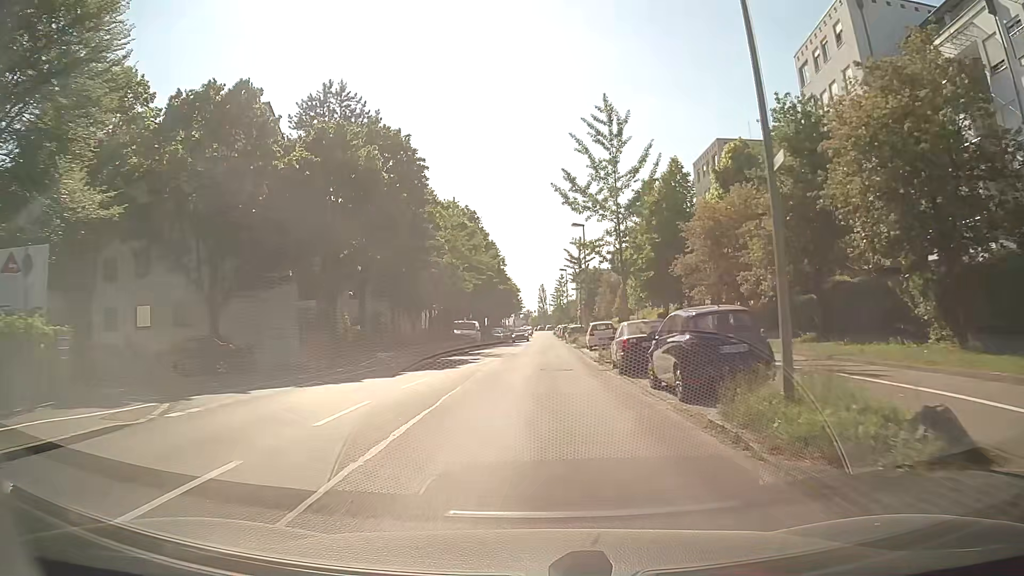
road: tertiary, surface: asphalt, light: Day
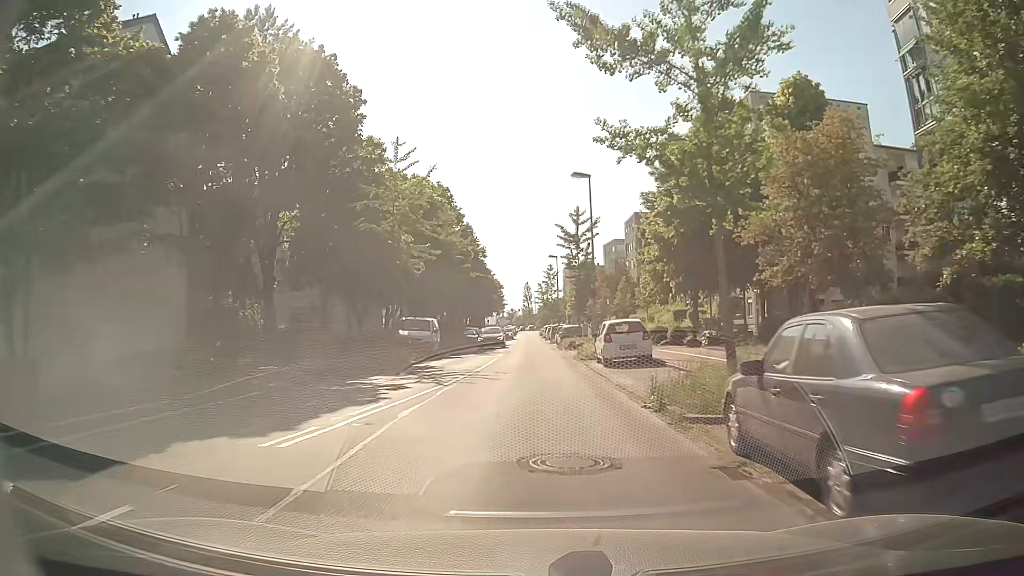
(+0.1, +14.0) m; +2°
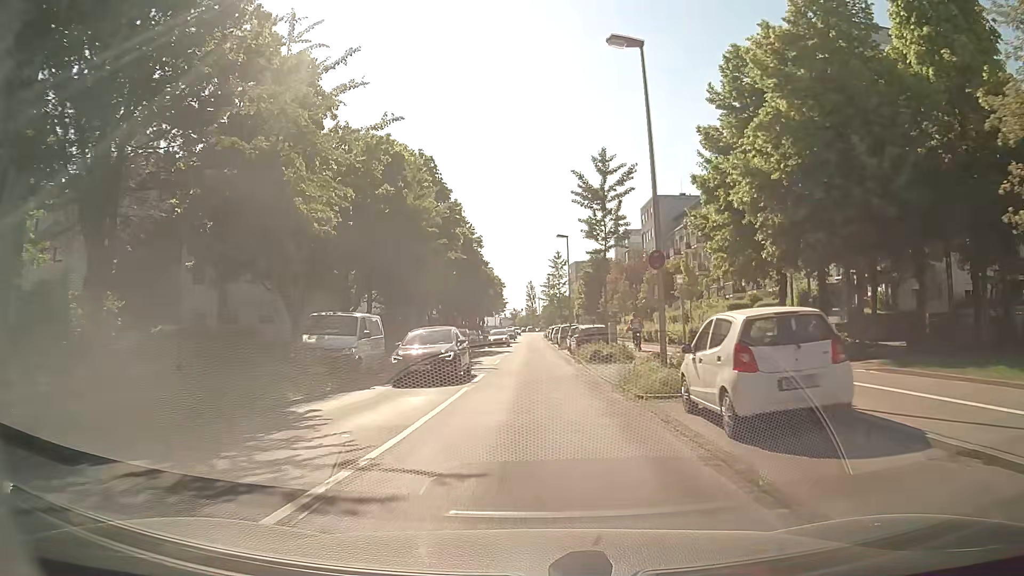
(-0.1, +13.9) m; -2°
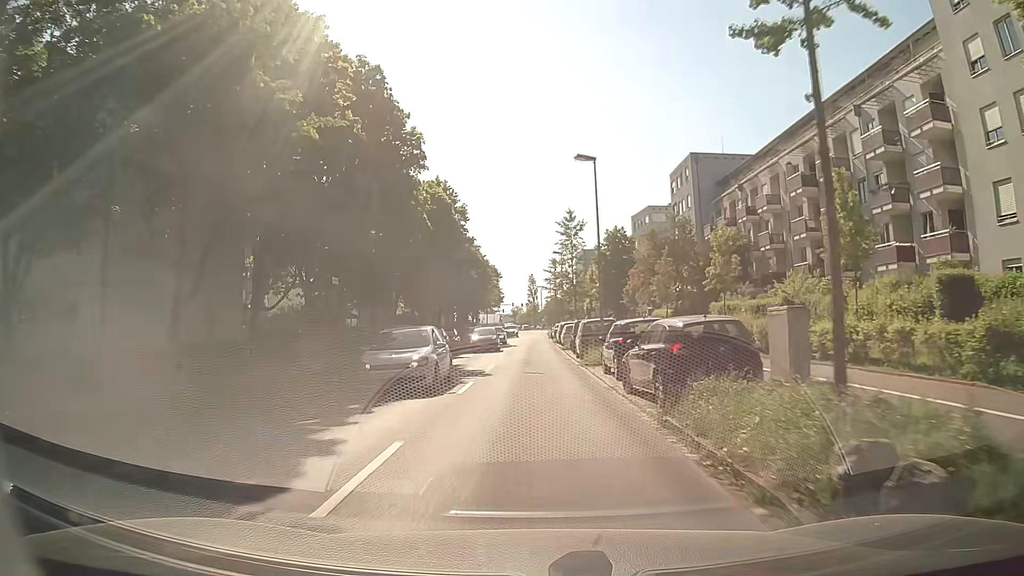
(+0.3, +21.2) m; +1°
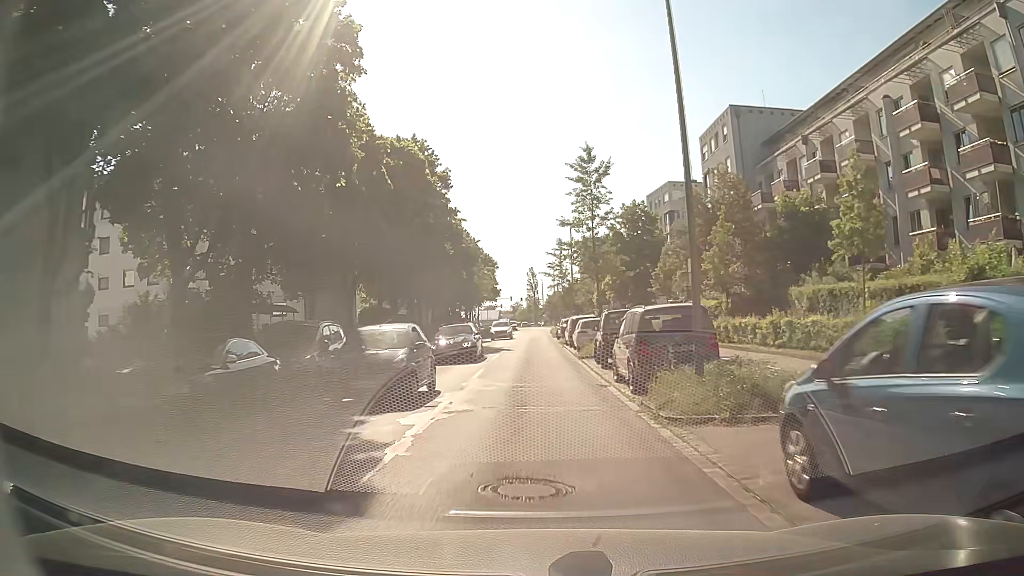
(0.0, +14.5) m; 0°
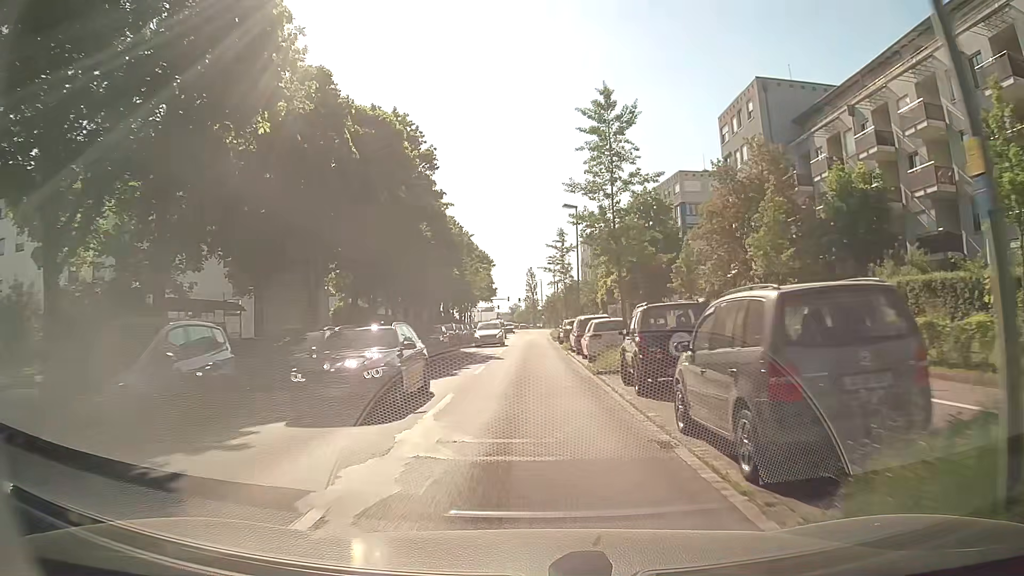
(0.0, +7.3) m; +1°
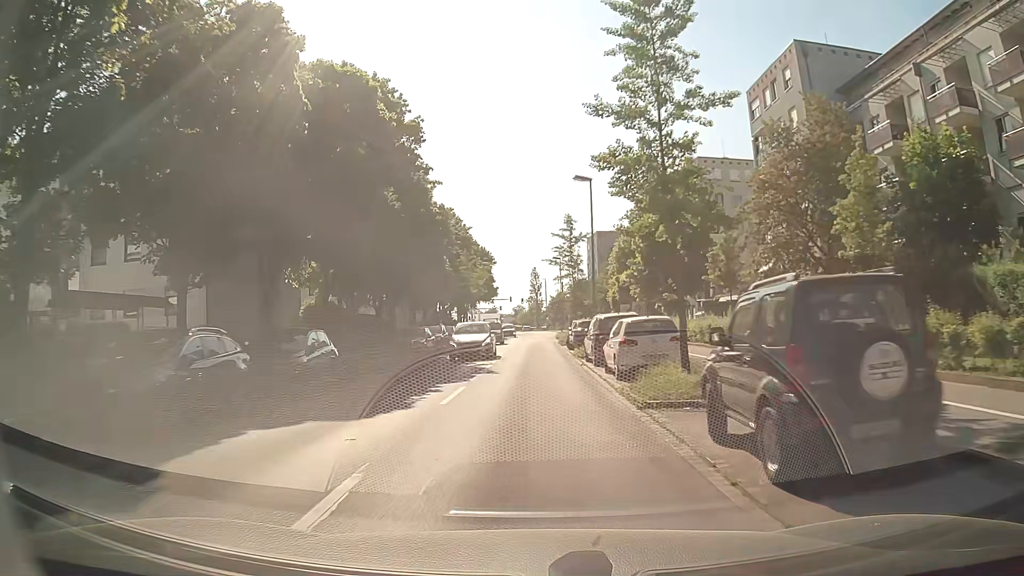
(0.0, +7.3) m; -1°
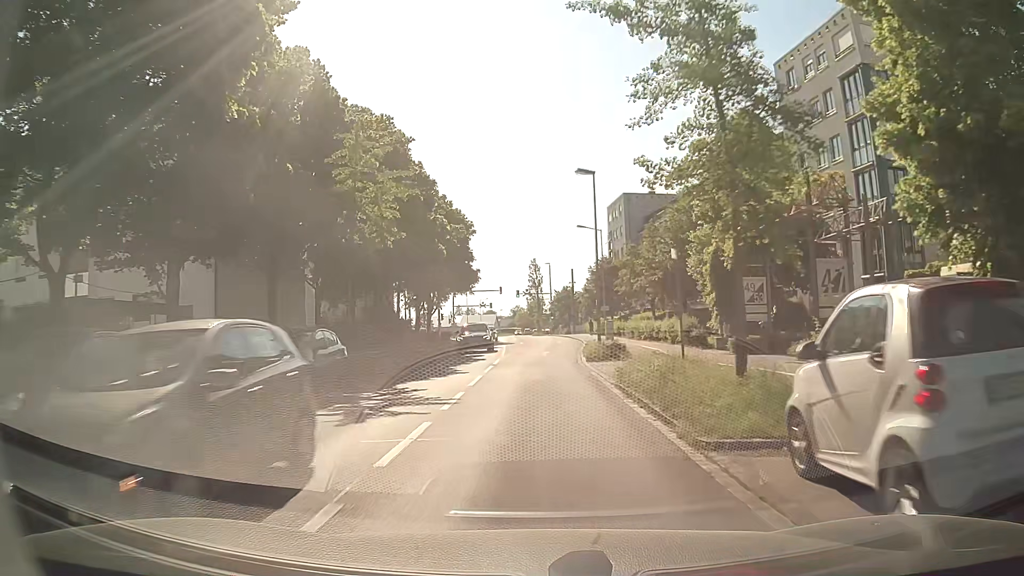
(0.0, +36.8) m; 0°
